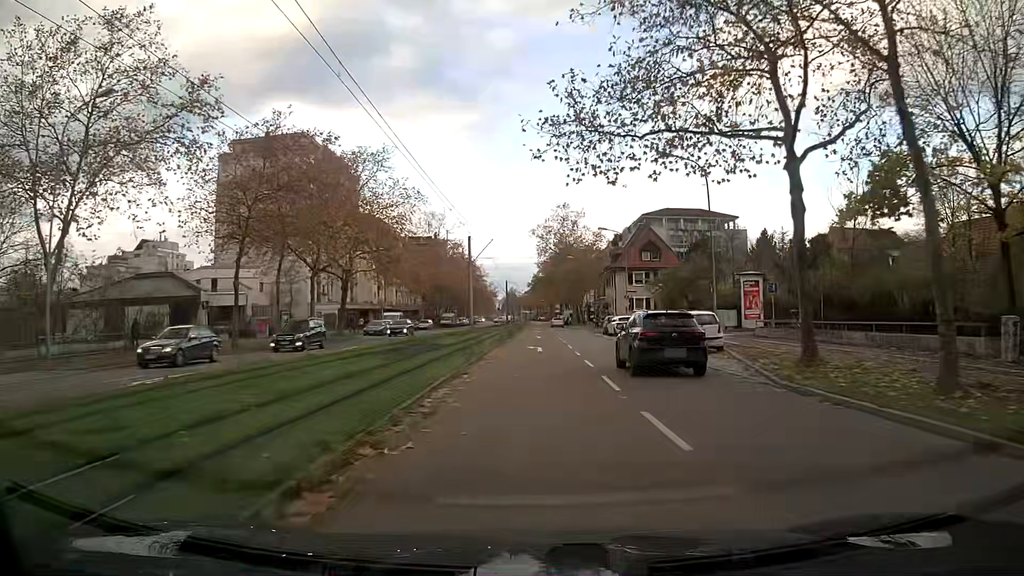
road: tertiary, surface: asphalt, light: Day
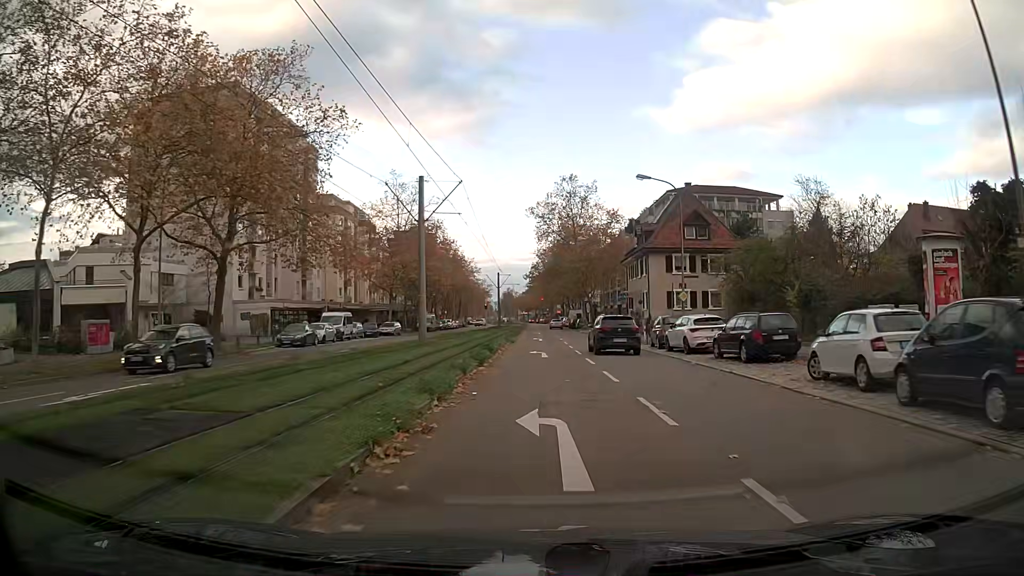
(0.0, +22.4) m; 0°
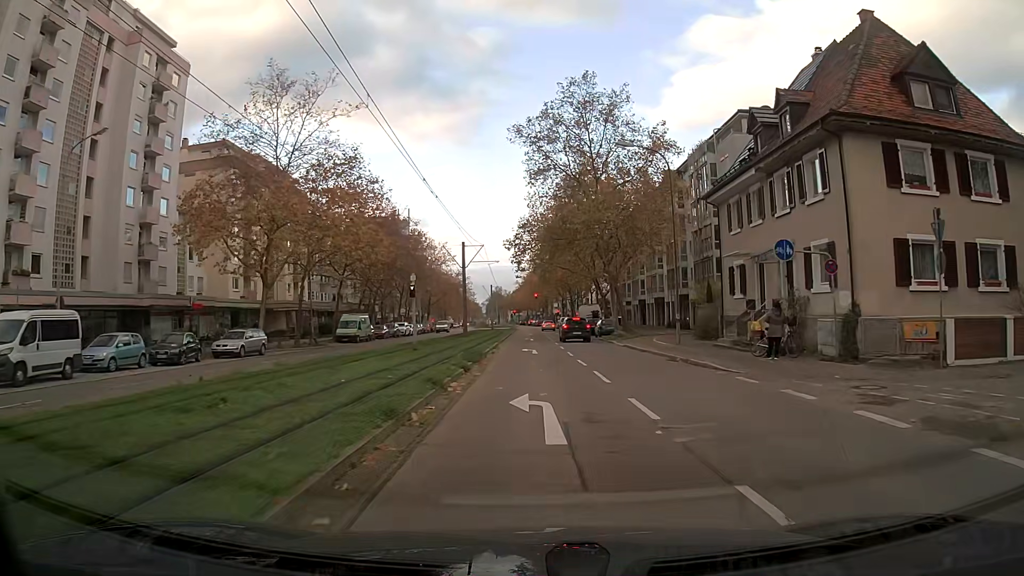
(+0.4, +36.4) m; +1°
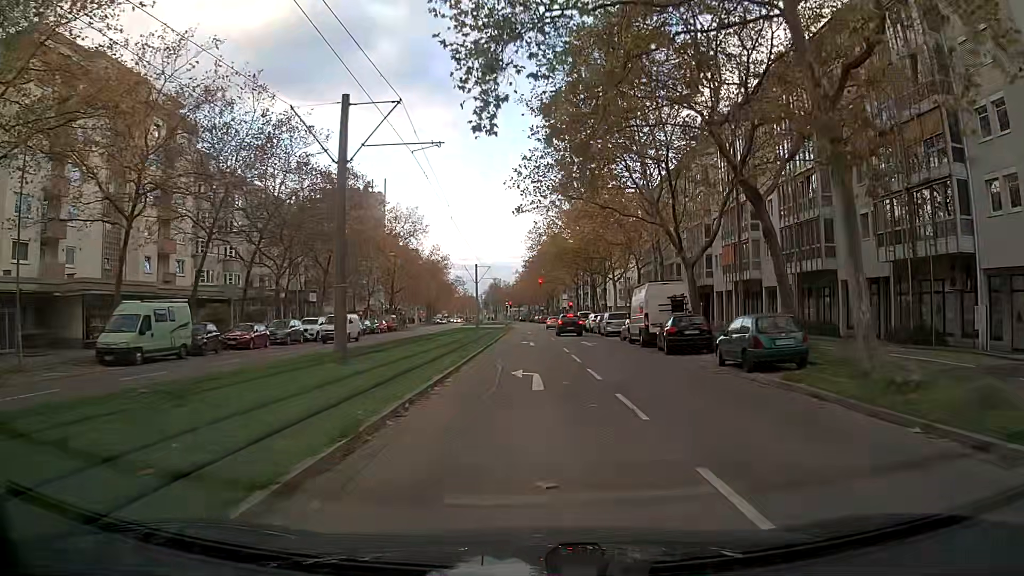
(0.0, +34.8) m; 0°
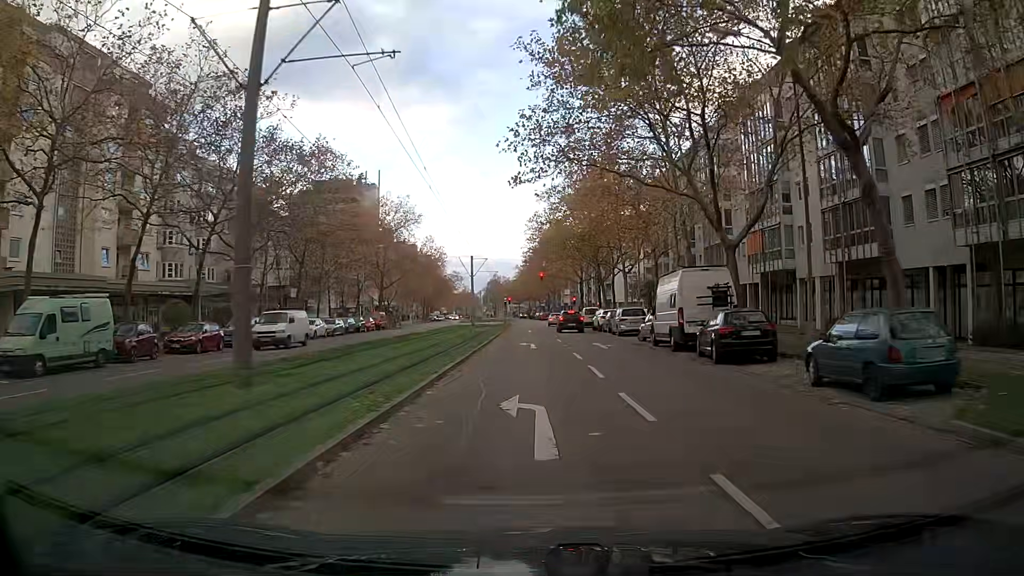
(0.0, +6.3) m; 0°
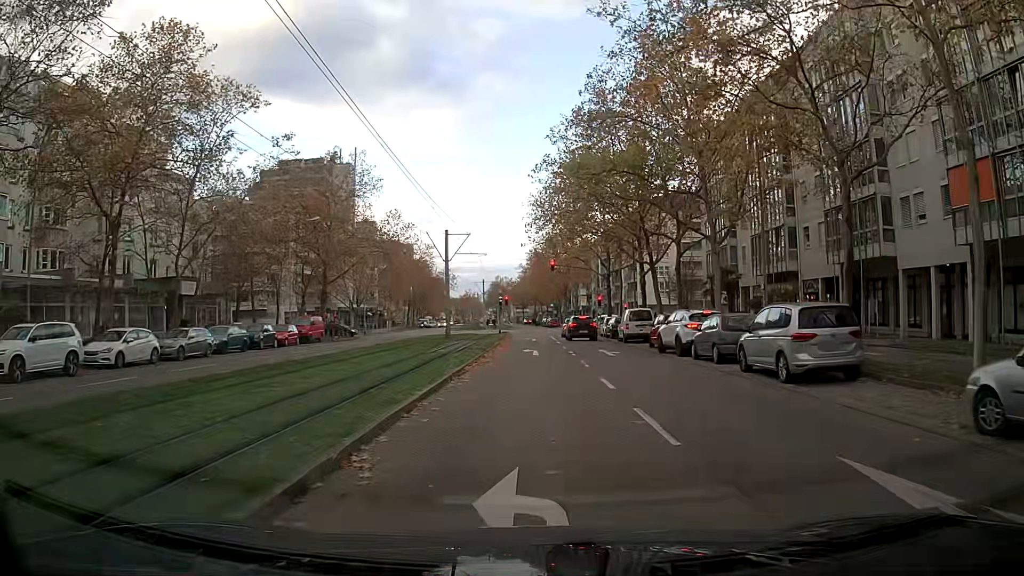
(-0.1, +24.7) m; 0°
(0, +10) (0, +20) (0, +30) (0, +40) (0, +50) (0, +60) (-3, +69) (-12, +67) (-14, +57) (-14, +47) m
